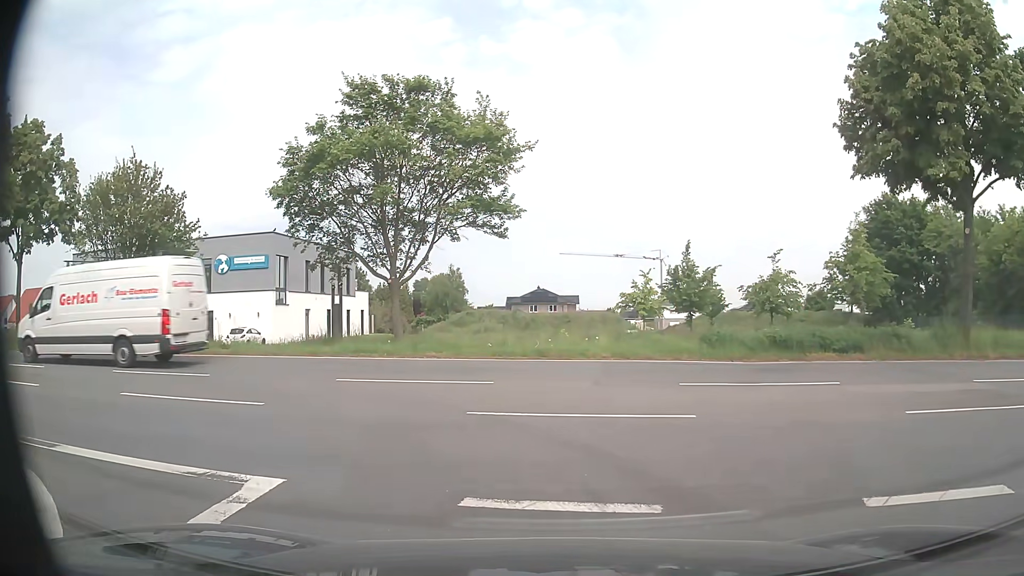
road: residential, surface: asphalt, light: Day
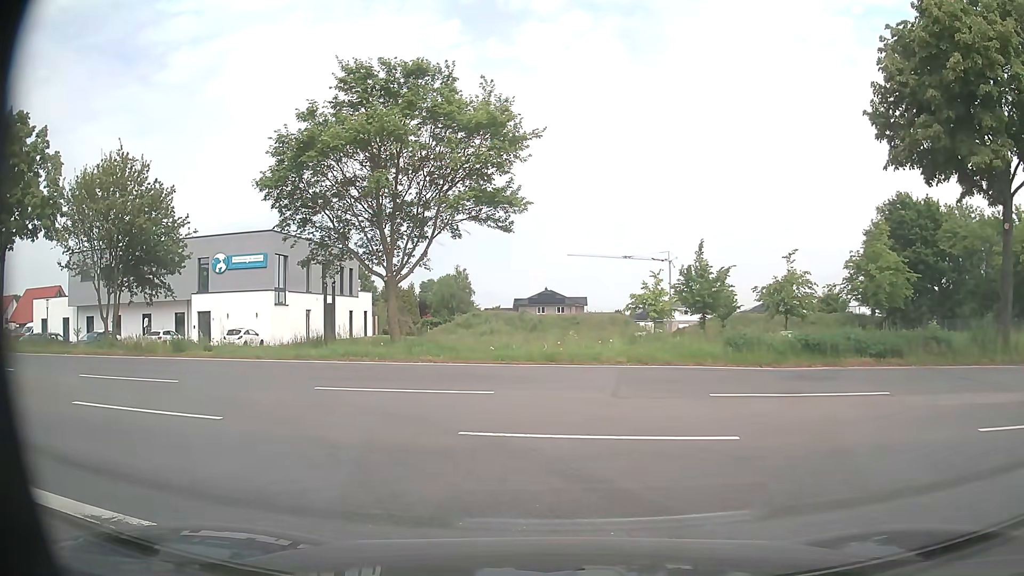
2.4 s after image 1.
(0.0, +1.6) m; 0°
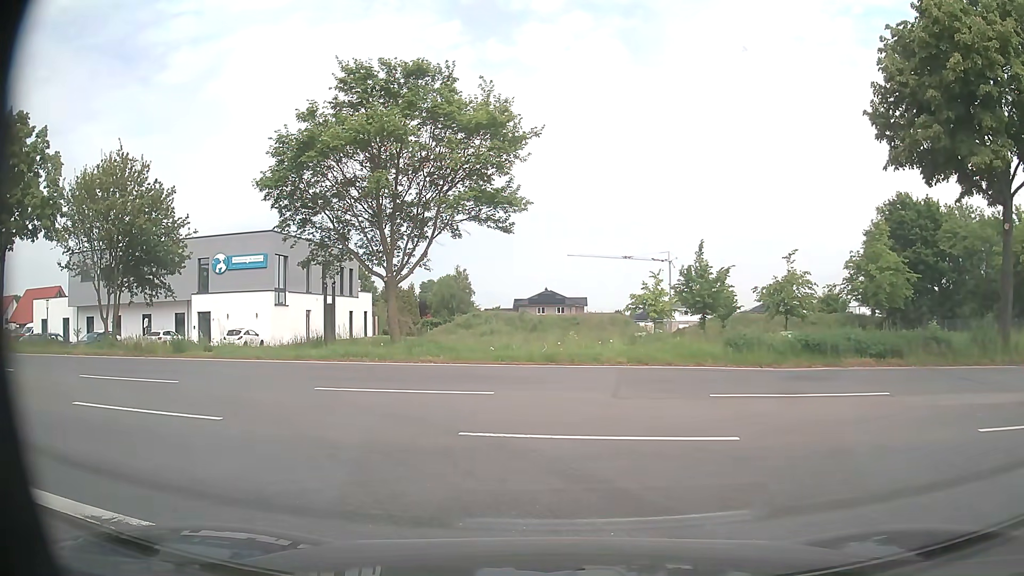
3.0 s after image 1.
(0.0, 0.0) m; 0°
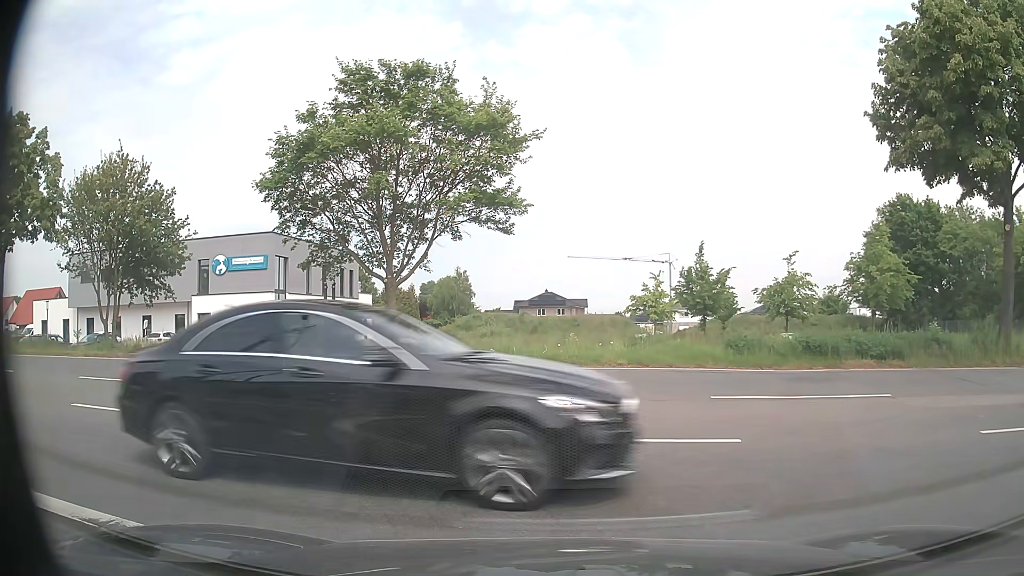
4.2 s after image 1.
(0.0, 0.0) m; 0°
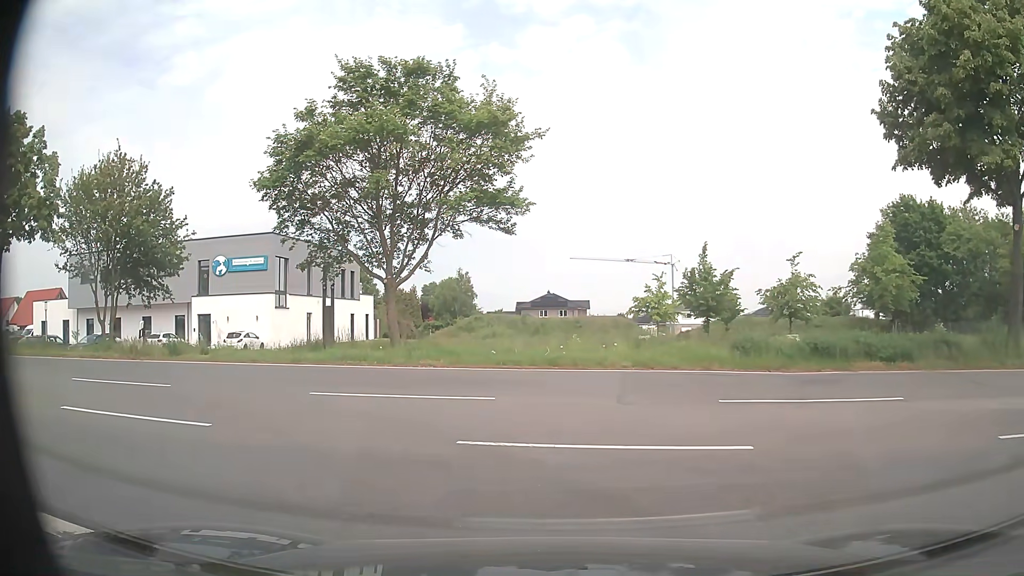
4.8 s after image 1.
(0.0, +0.4) m; 0°
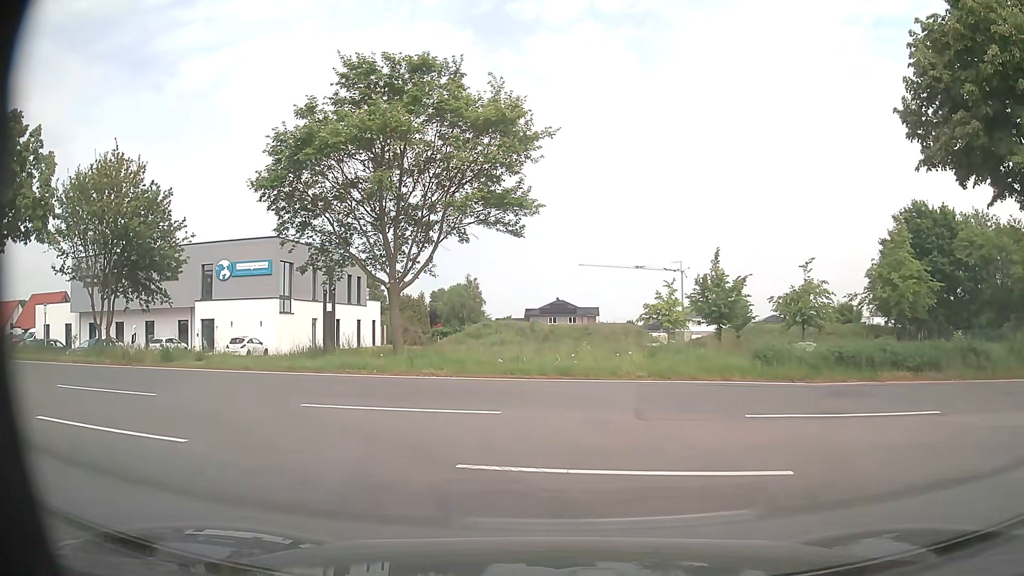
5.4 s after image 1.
(0.0, +1.0) m; -2°
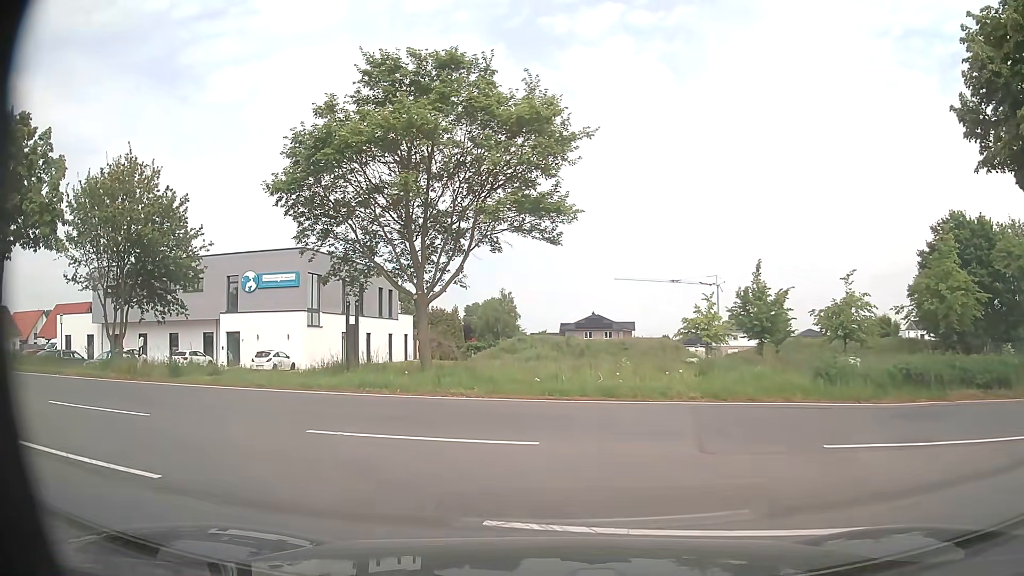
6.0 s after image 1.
(-0.1, +1.5) m; -3°
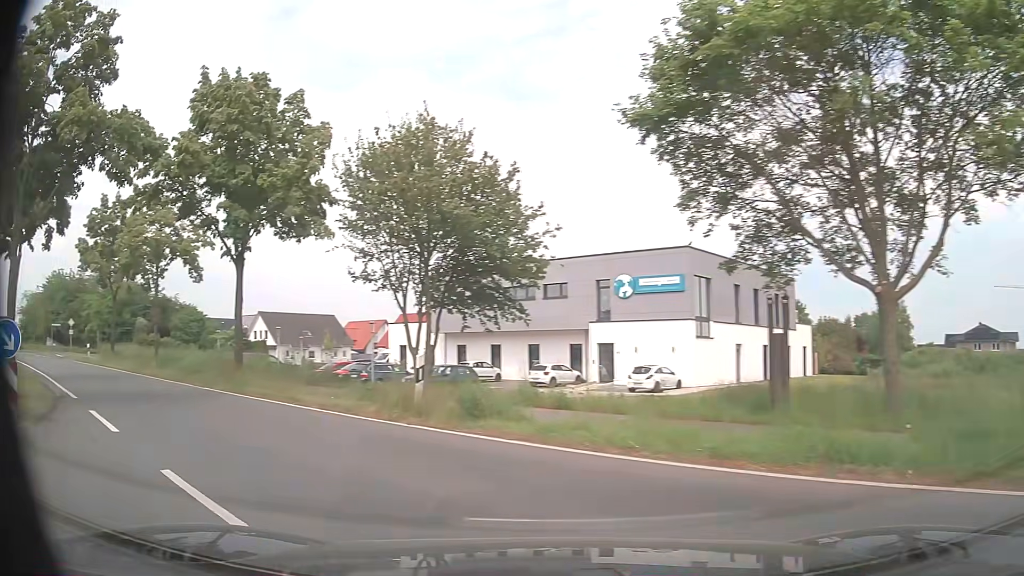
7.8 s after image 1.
(-1.7, +7.2) m; -30°
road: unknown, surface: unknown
(-4, +9) (-11, +16) (-19, +22) (-27, +28) (-36, +33) (-44, +39) (-52, +44) (-61, +49) (-70, +54) (-79, +59) m
